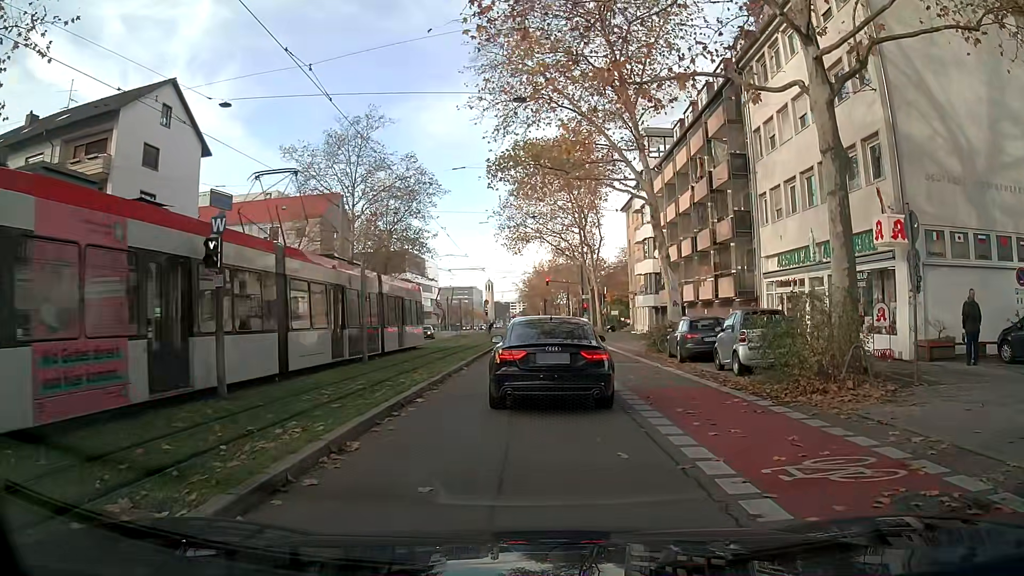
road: secondary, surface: asphalt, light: Day
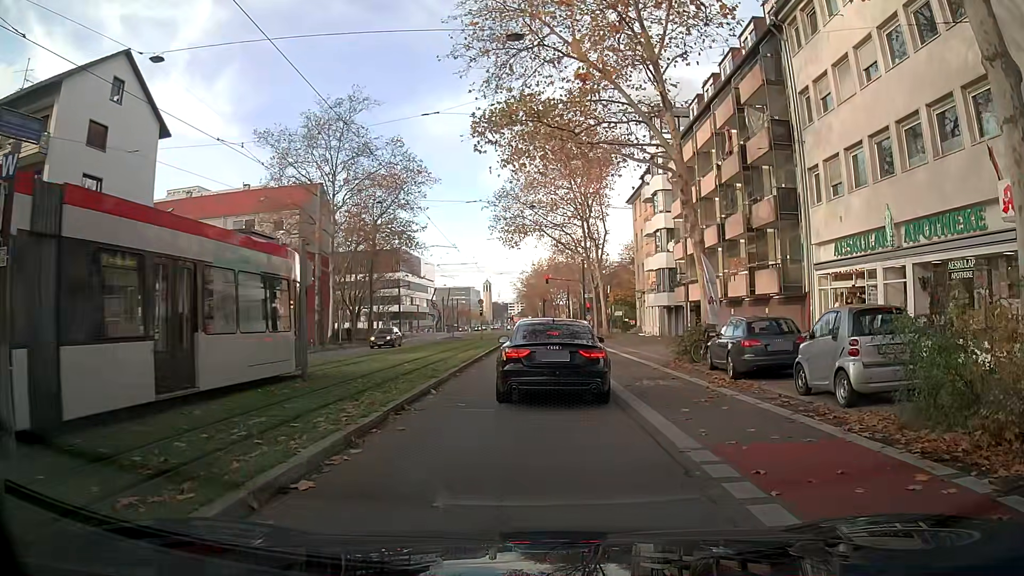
(0.0, +5.7) m; 0°
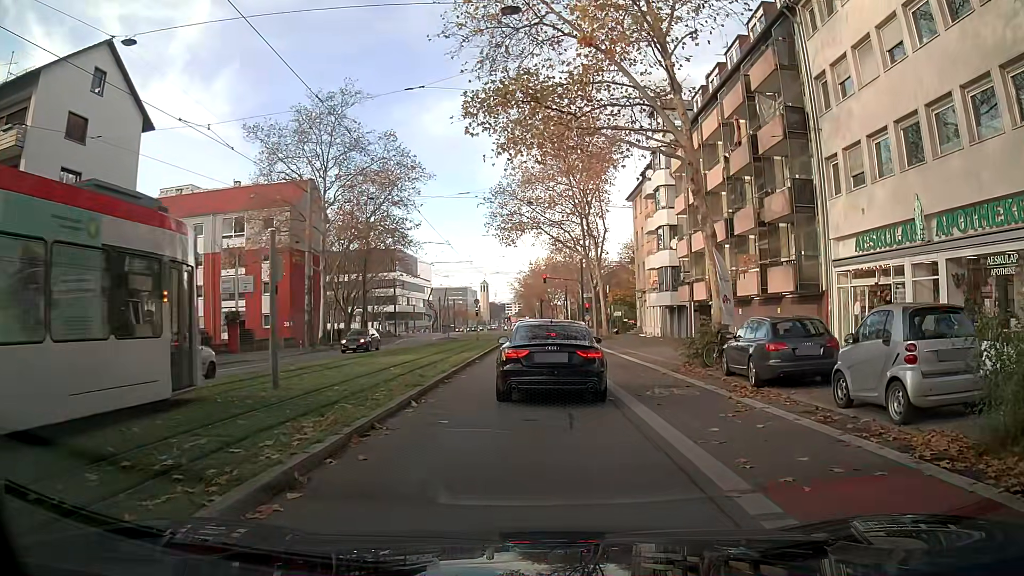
(0.0, +1.8) m; +2°
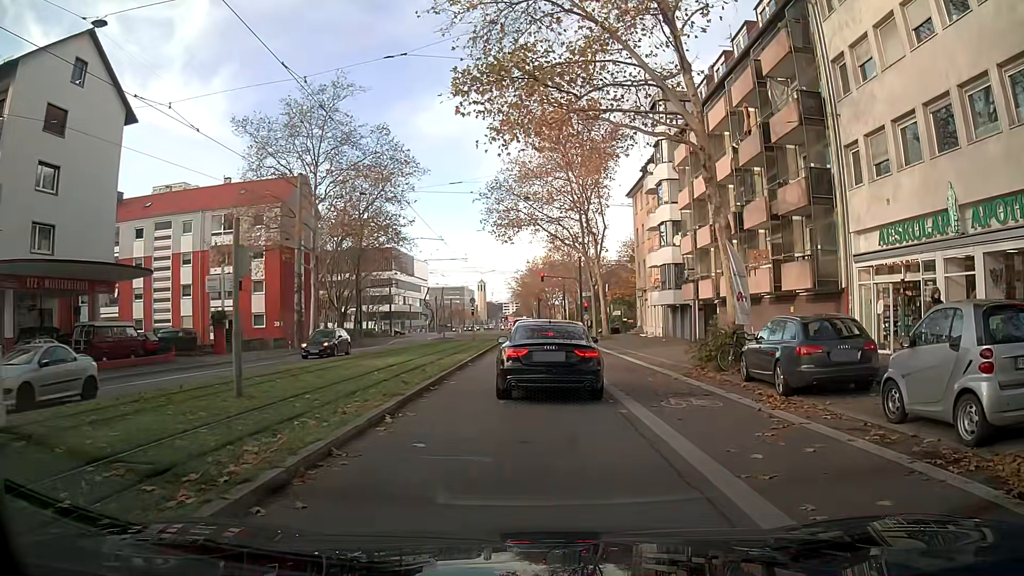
(0.0, +1.7) m; 0°
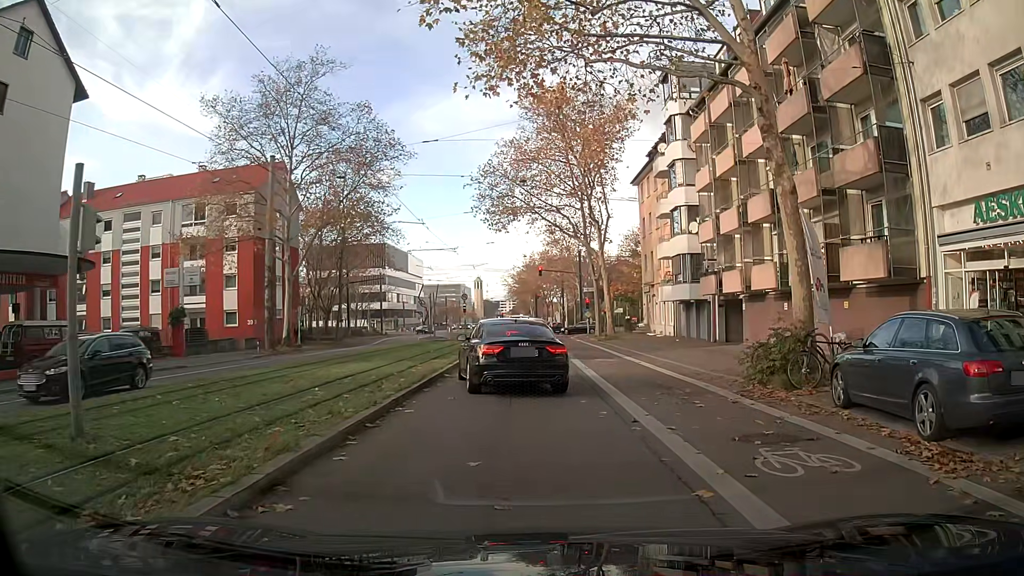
(0.0, +5.0) m; -1°
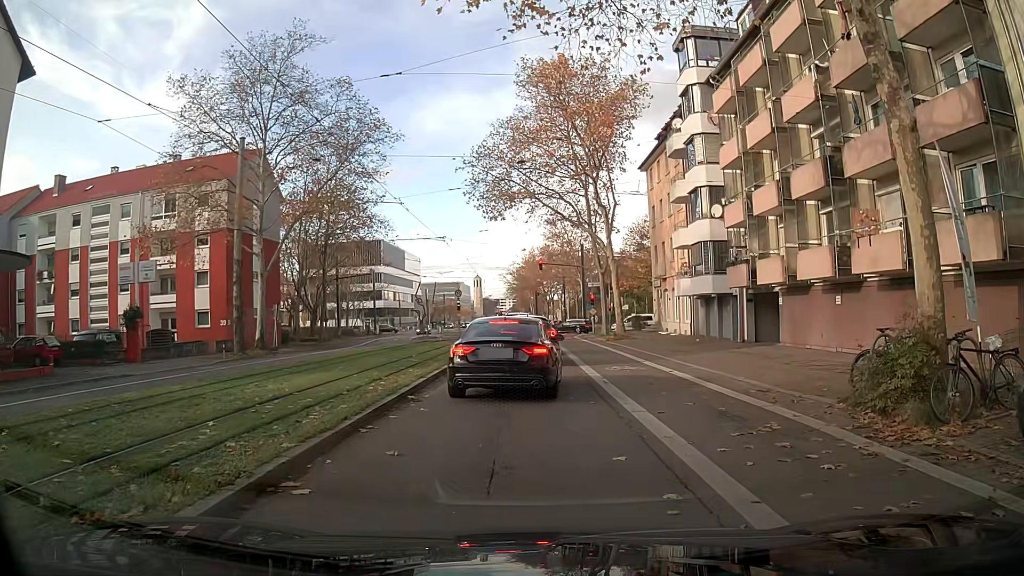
(0.0, +4.8) m; 0°
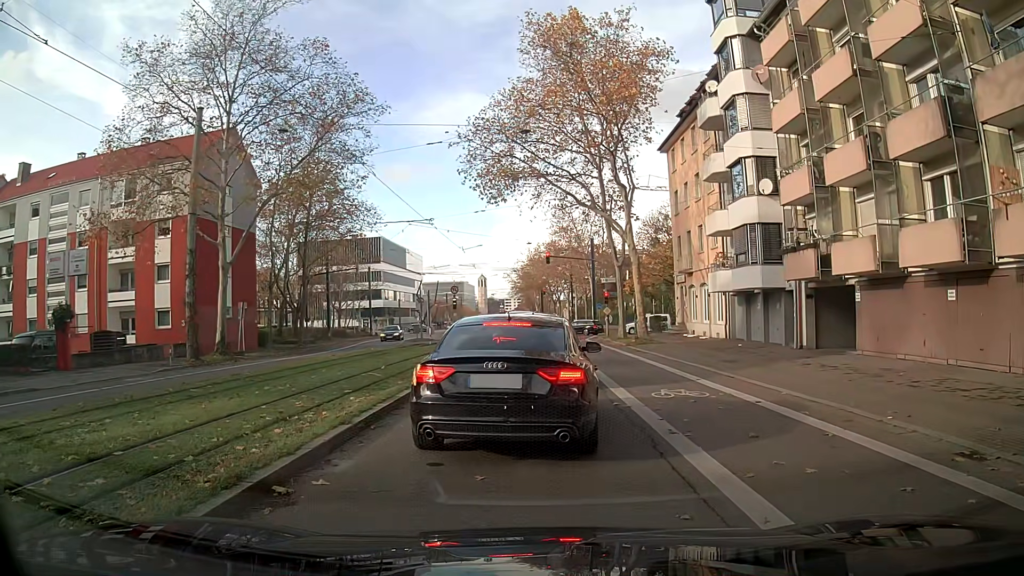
(-0.2, +6.2) m; -2°
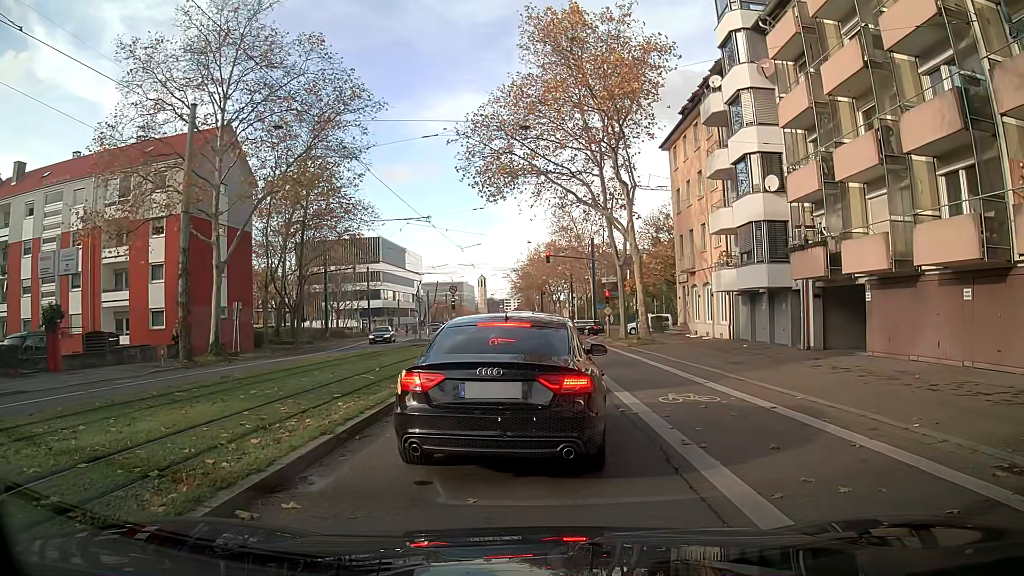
(0.0, +0.7) m; 0°
